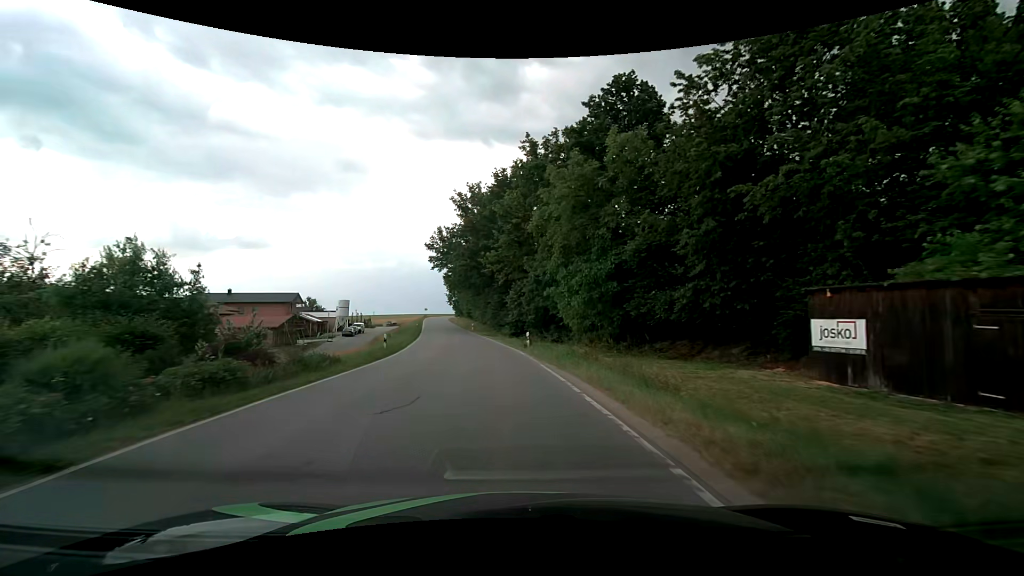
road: tertiary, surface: asphalt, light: Day
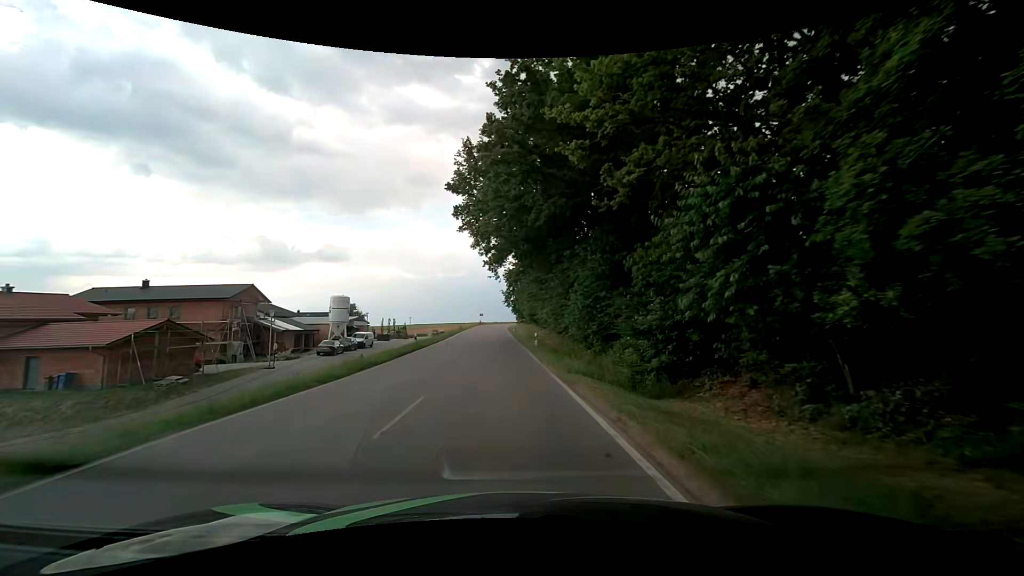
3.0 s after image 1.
(-2.7, +37.3) m; -8°
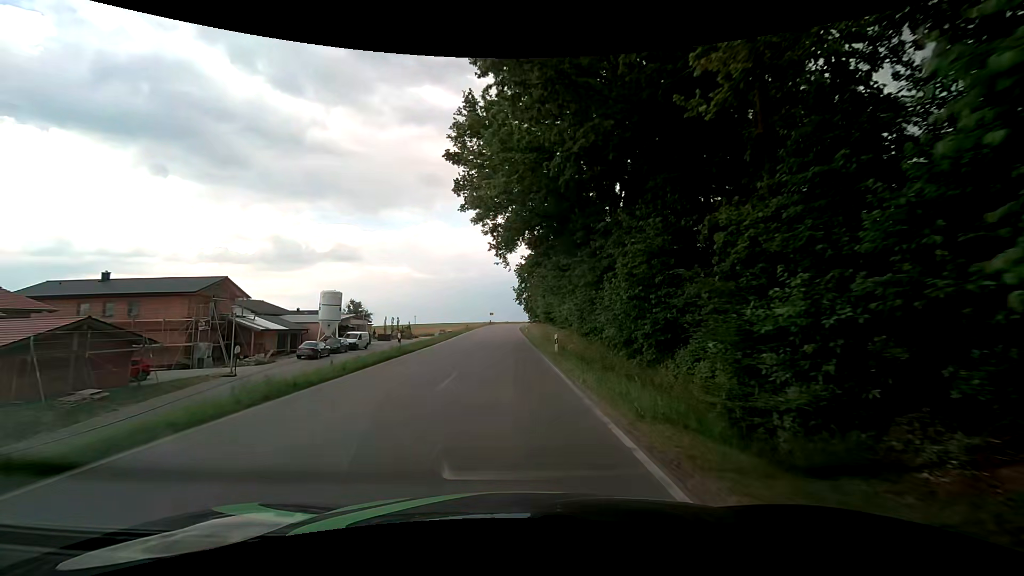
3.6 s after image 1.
(-0.1, +7.4) m; -1°
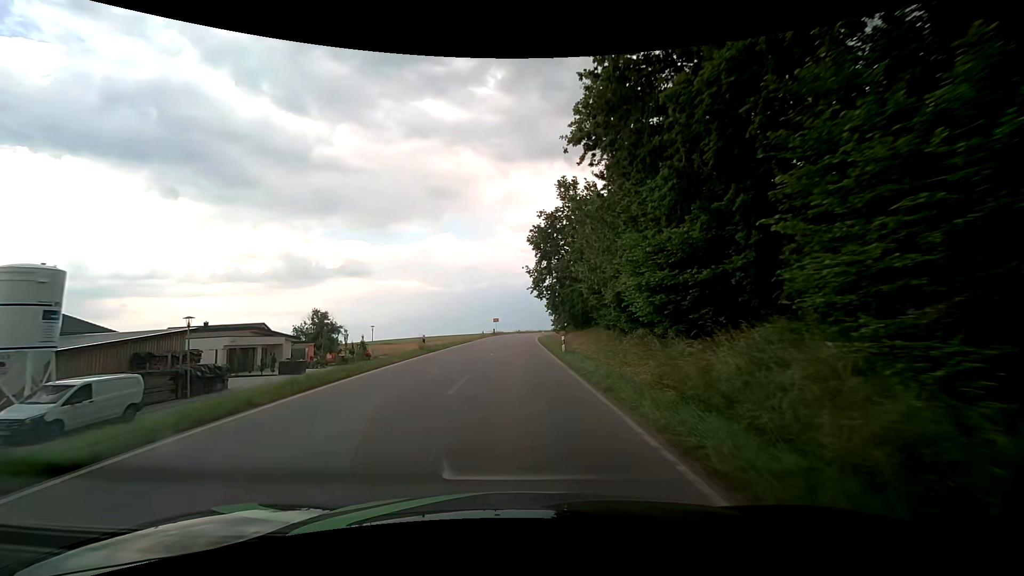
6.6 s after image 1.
(-1.2, +36.7) m; -2°
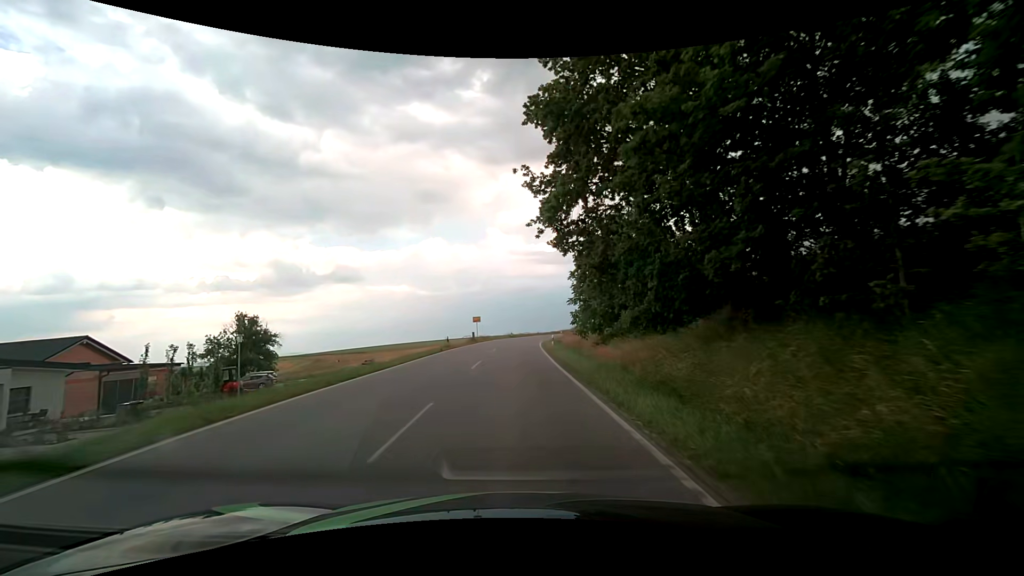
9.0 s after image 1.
(+0.2, +28.6) m; 0°
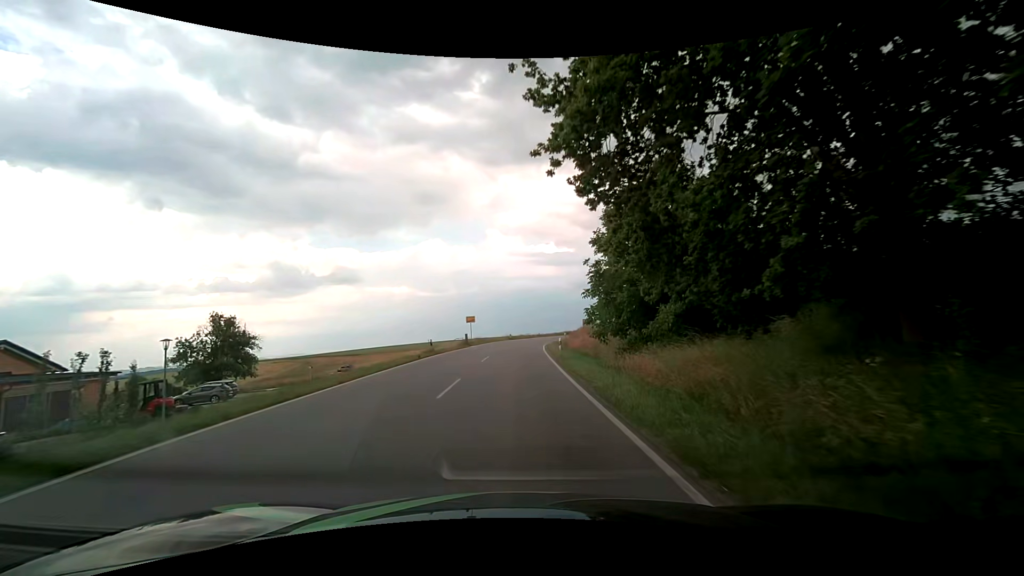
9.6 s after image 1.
(+0.1, +7.1) m; 0°
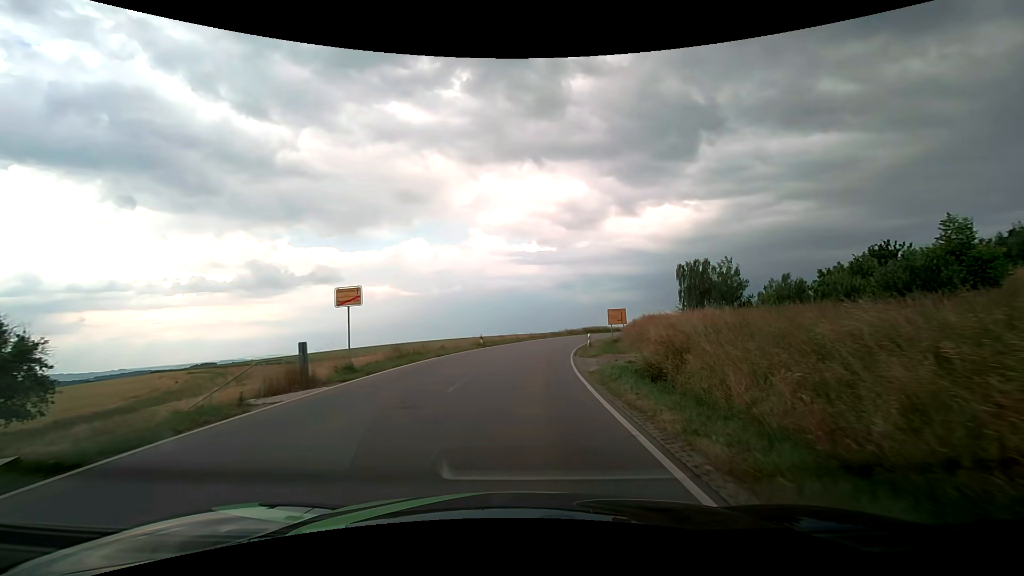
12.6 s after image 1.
(+0.3, +34.9) m; +2°
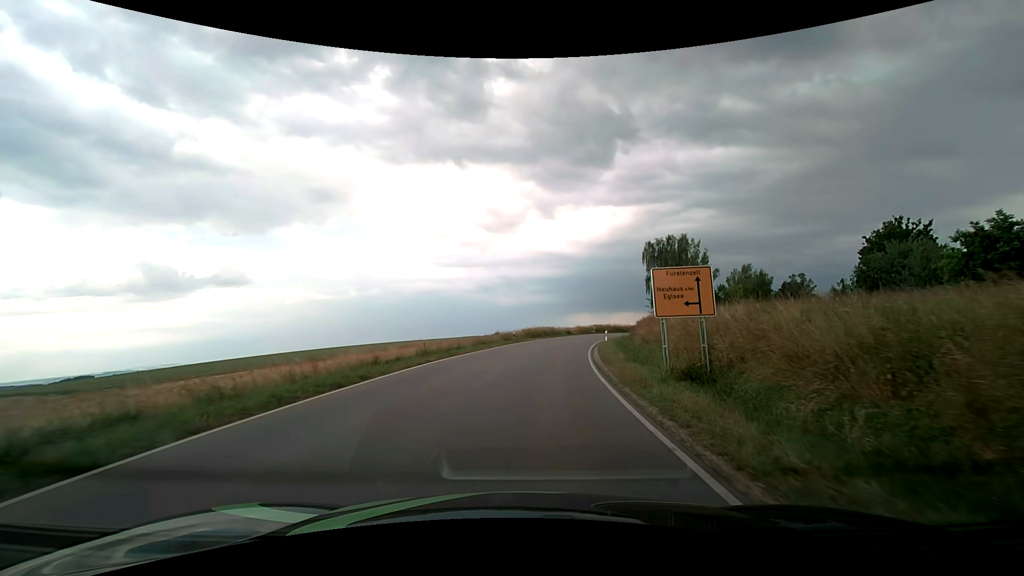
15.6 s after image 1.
(+2.0, +34.6) m; +9°
(0, +10) (+1, +20) (+2, +30) (+4, +40) (+7, +49) (+9, +59) (+13, +69) (+16, +78) (+20, +87) (+25, +96) m
